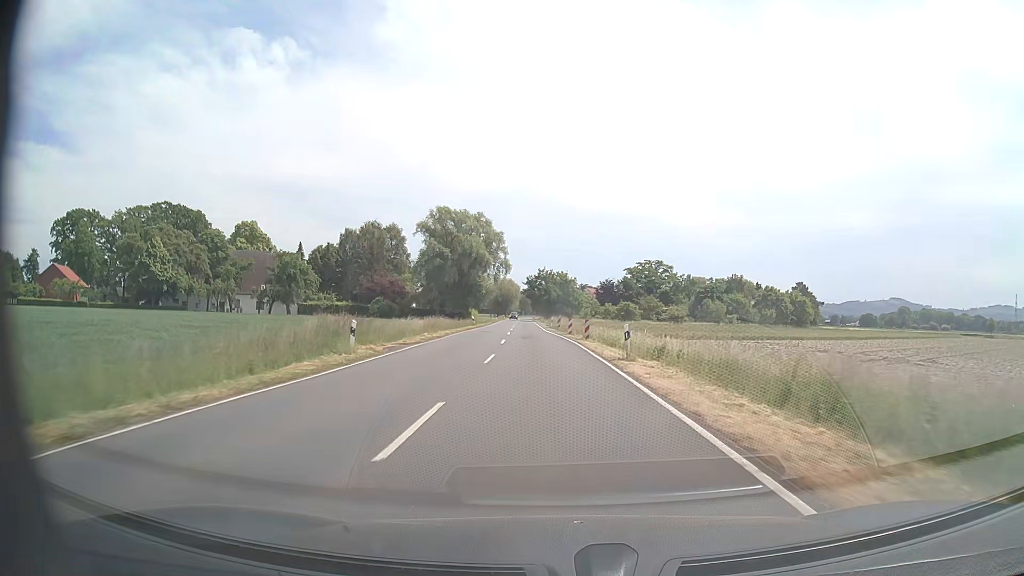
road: secondary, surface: asphalt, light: Day
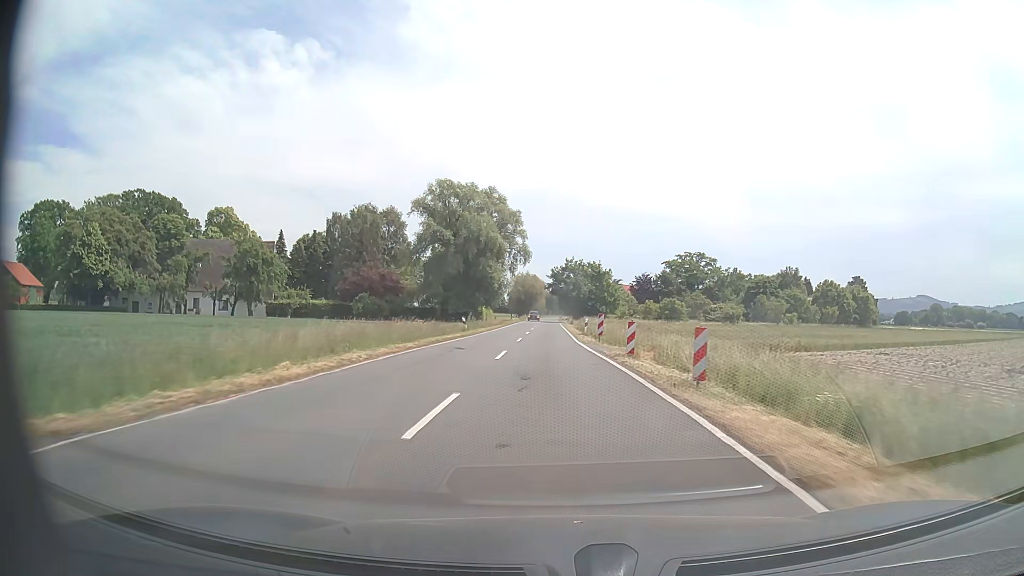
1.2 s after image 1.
(-0.5, +23.2) m; -3°
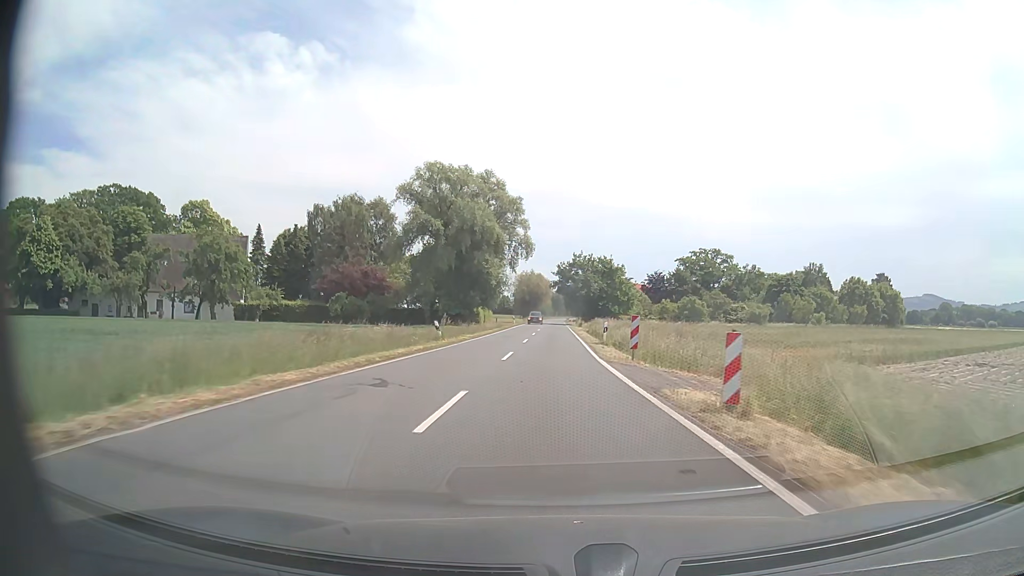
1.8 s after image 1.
(0.0, +11.6) m; 0°
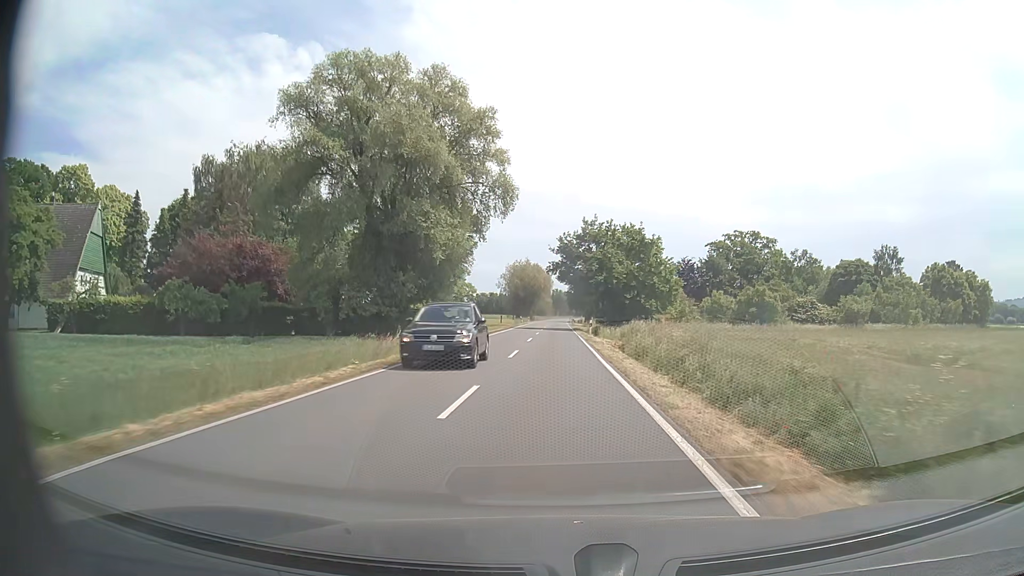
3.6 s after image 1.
(-0.1, +34.9) m; 0°
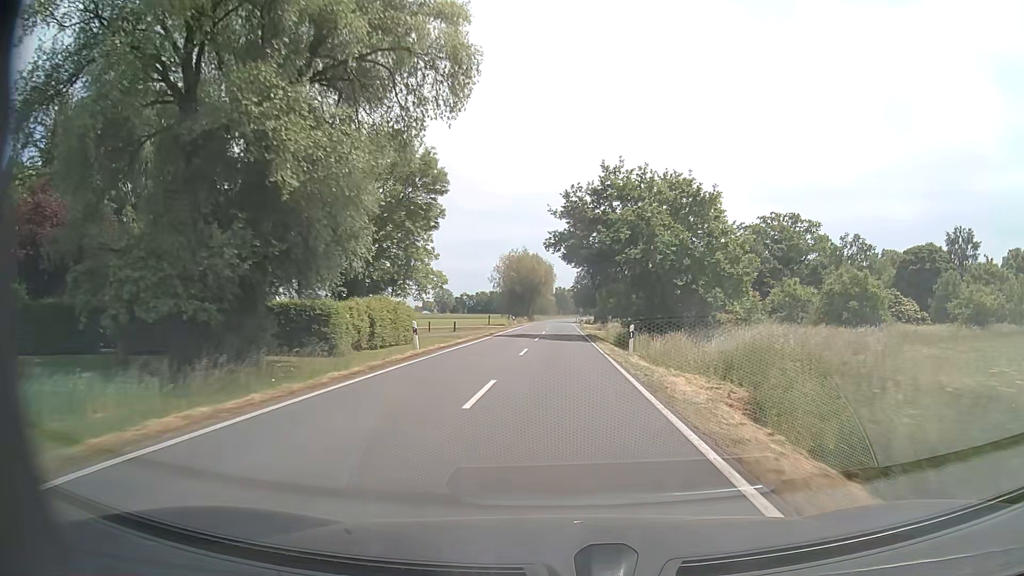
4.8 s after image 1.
(-0.1, +23.3) m; 0°
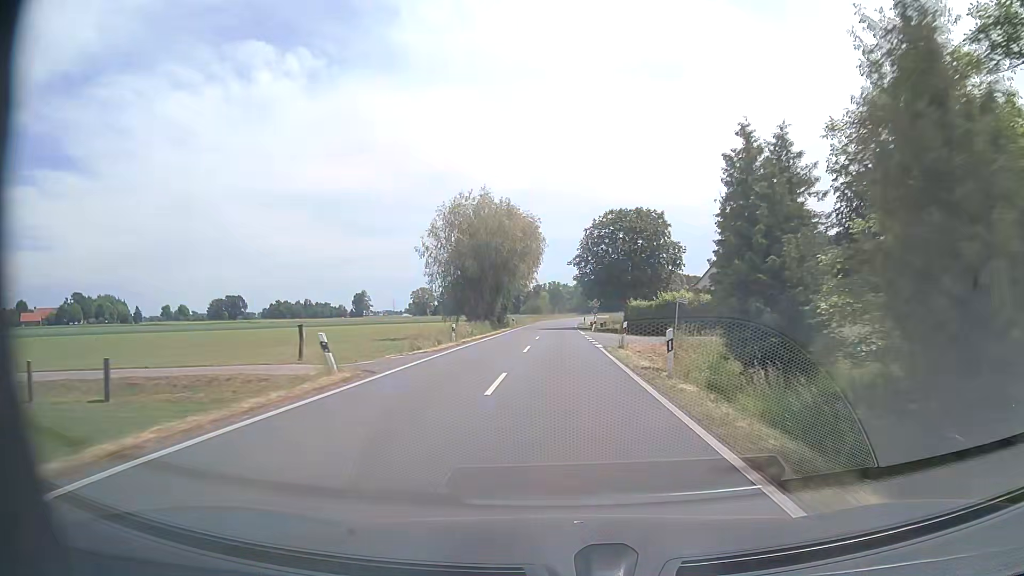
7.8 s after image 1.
(+0.3, +58.4) m; 0°
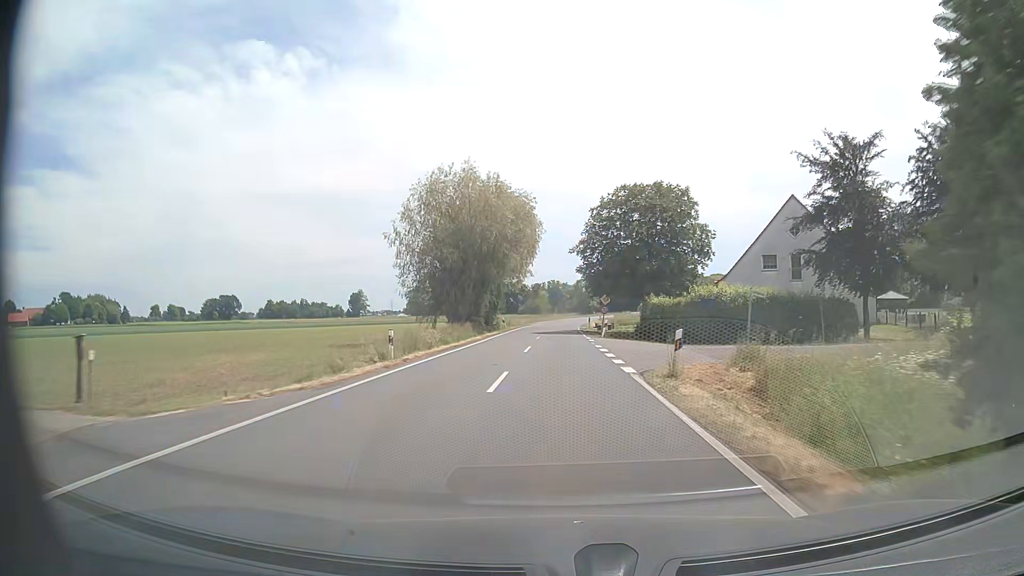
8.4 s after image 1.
(0.0, +11.7) m; 0°
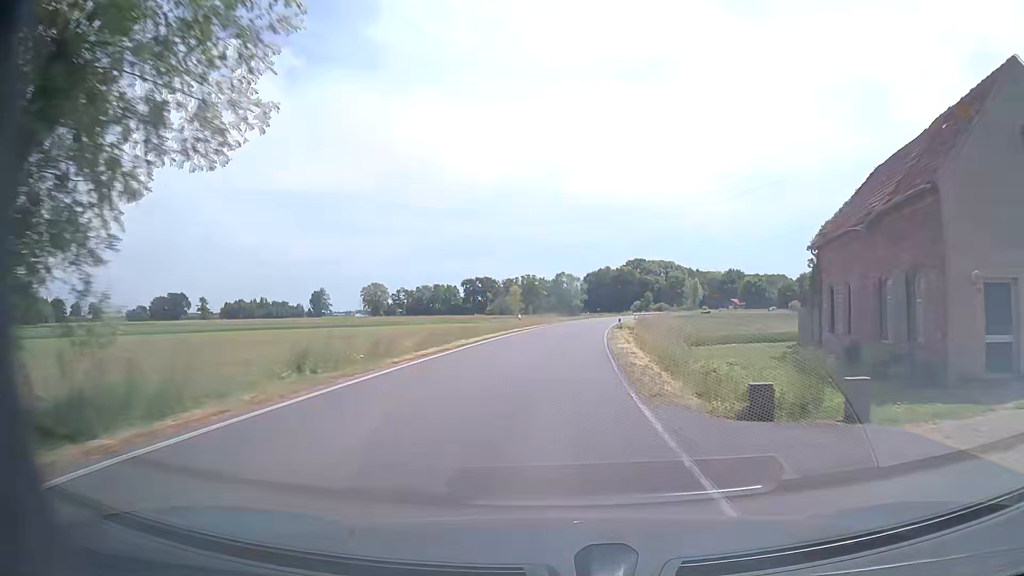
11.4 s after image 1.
(+0.6, +58.3) m; +2°
(0, +10) (0, +20) (+1, +30) (+1, +40) (+2, +50) (+3, +60) (+5, +70) (+6, +80) (+8, +90) (+9, +99) m
